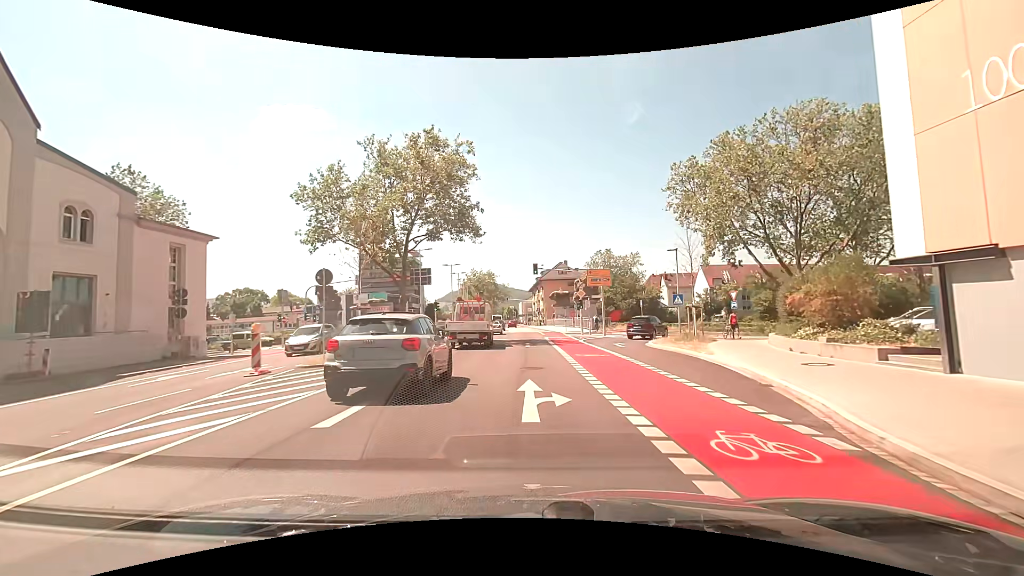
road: secondary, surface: asphalt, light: Day
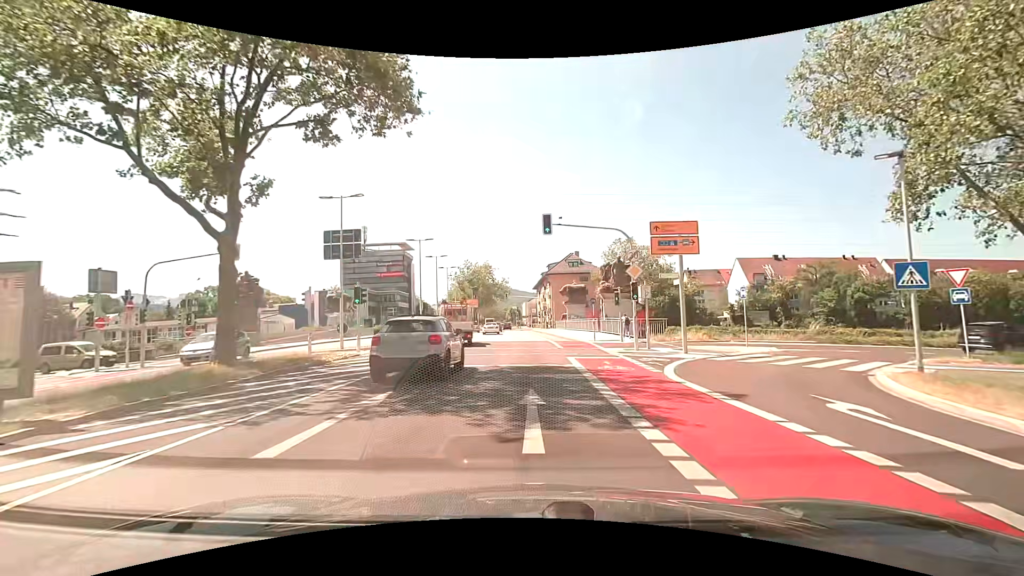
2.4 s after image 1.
(+0.3, +20.6) m; 0°
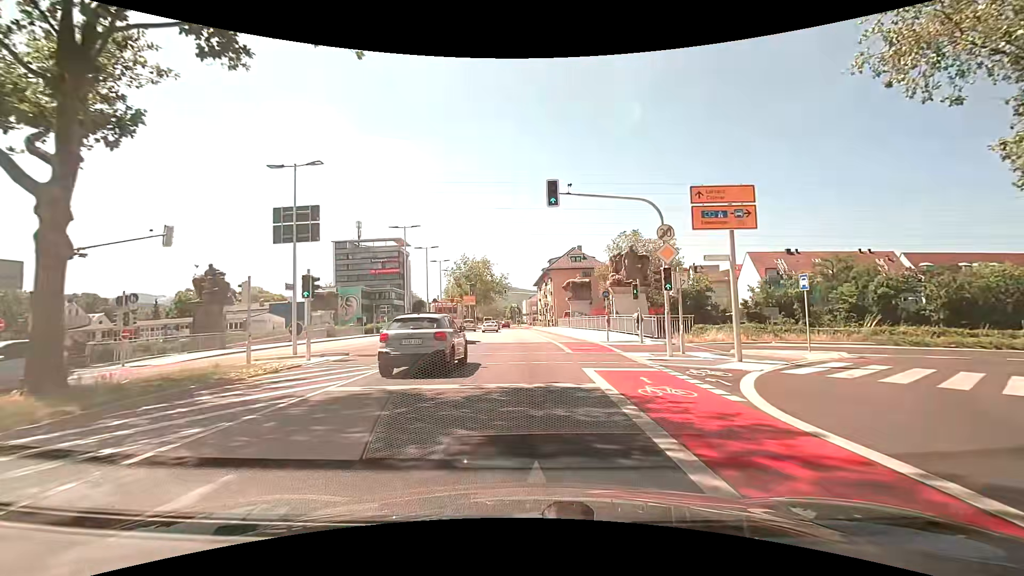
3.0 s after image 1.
(0.0, +5.3) m; +1°
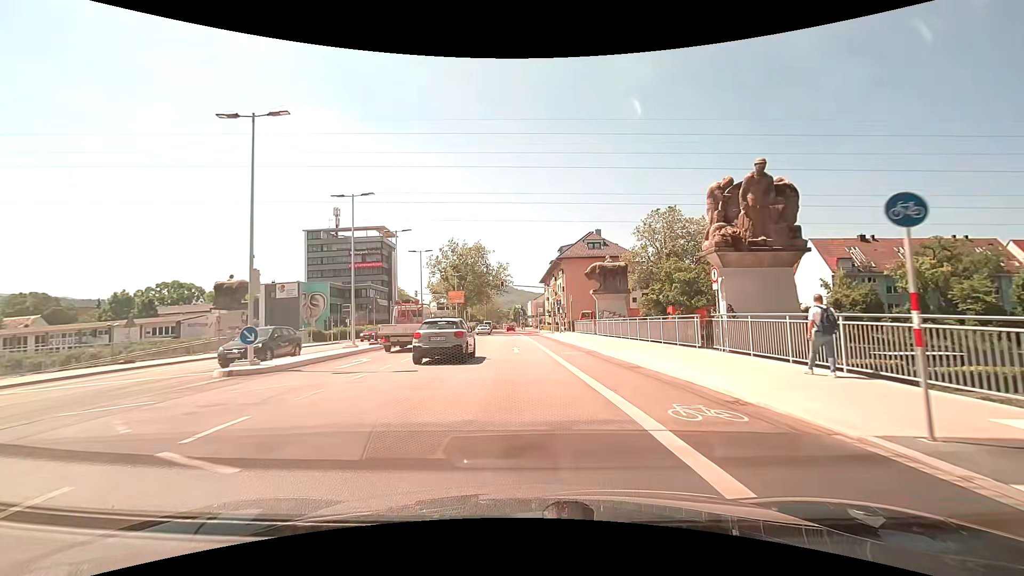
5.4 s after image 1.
(-0.2, +21.6) m; -1°
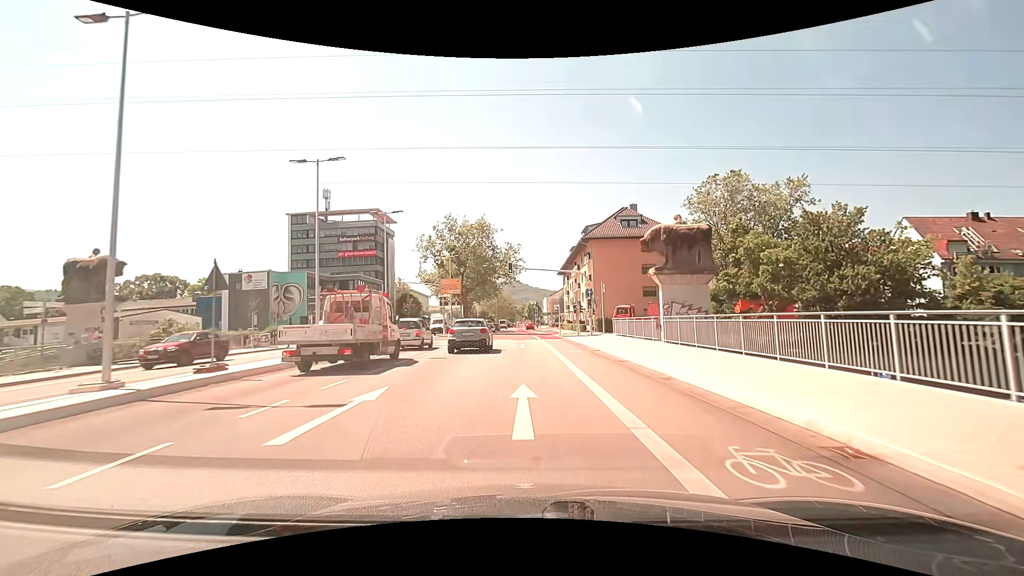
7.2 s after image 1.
(-0.2, +16.7) m; -2°
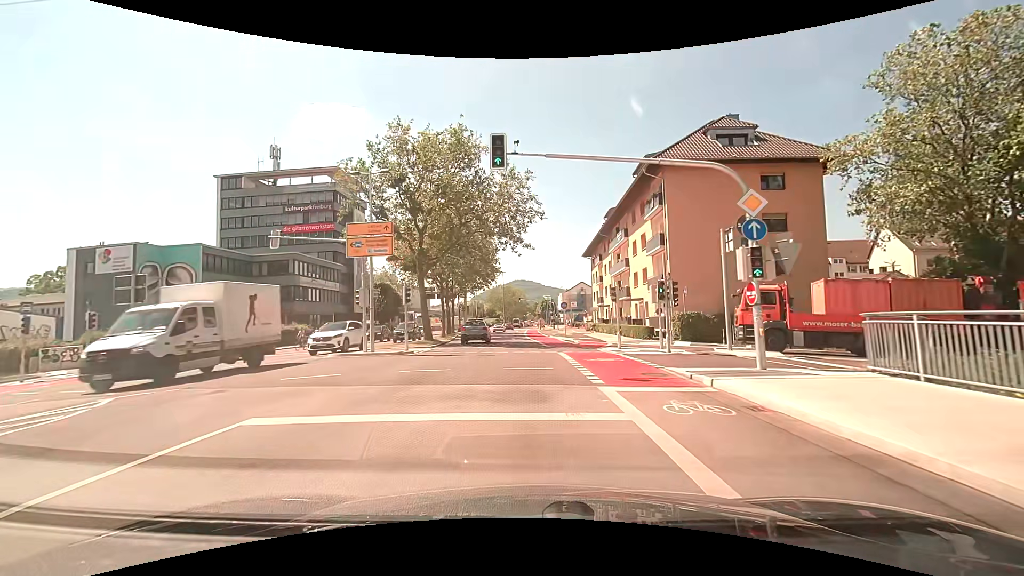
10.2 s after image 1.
(-0.2, +28.9) m; -1°
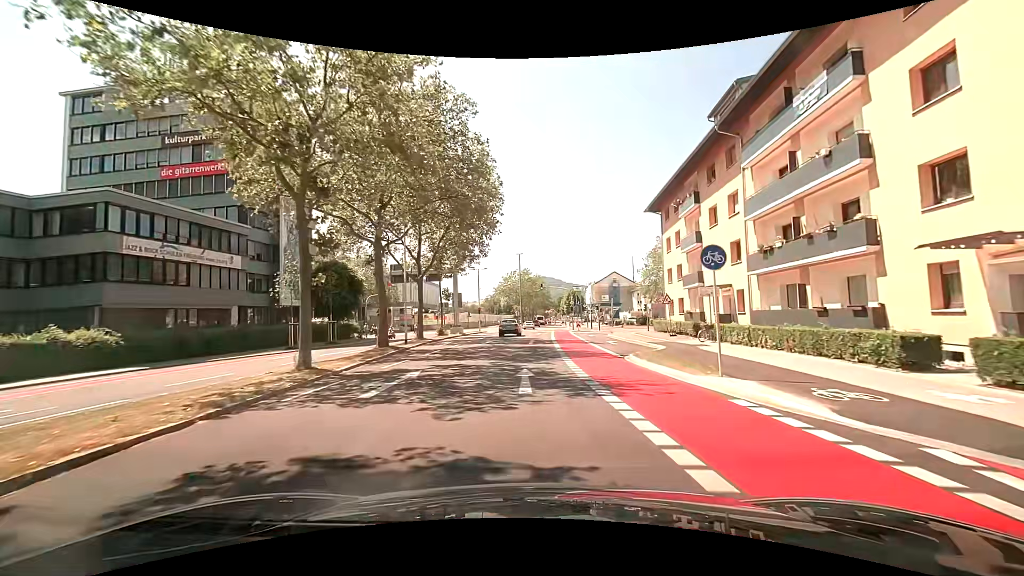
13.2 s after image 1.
(-0.8, +30.5) m; -2°
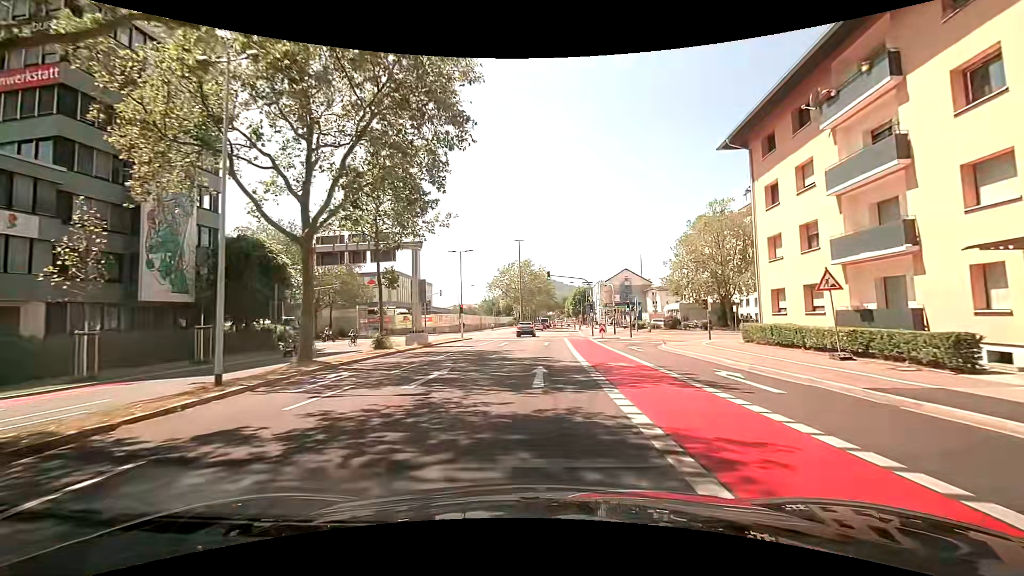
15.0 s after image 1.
(-0.2, +18.7) m; 0°
